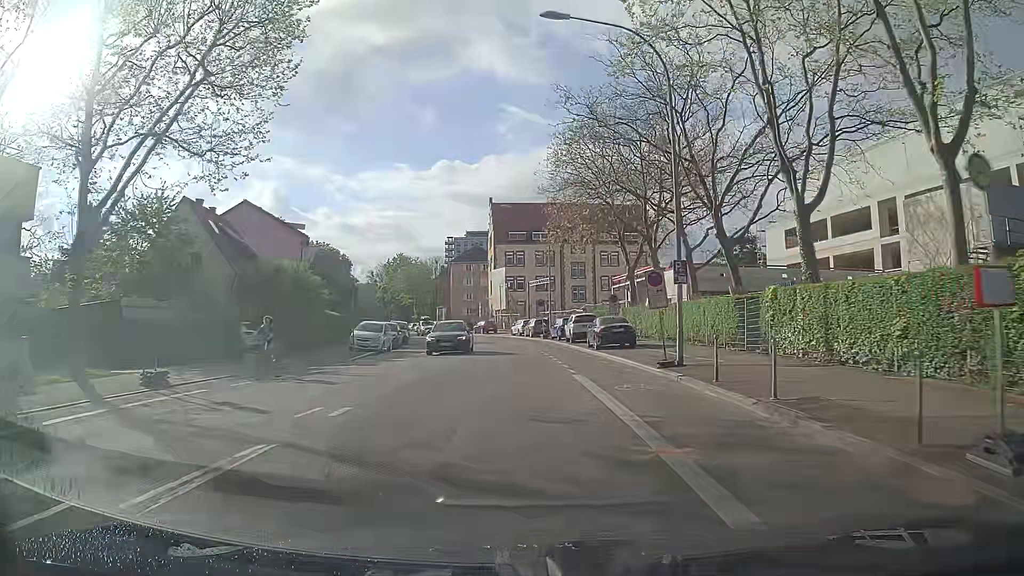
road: tertiary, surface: asphalt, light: Day
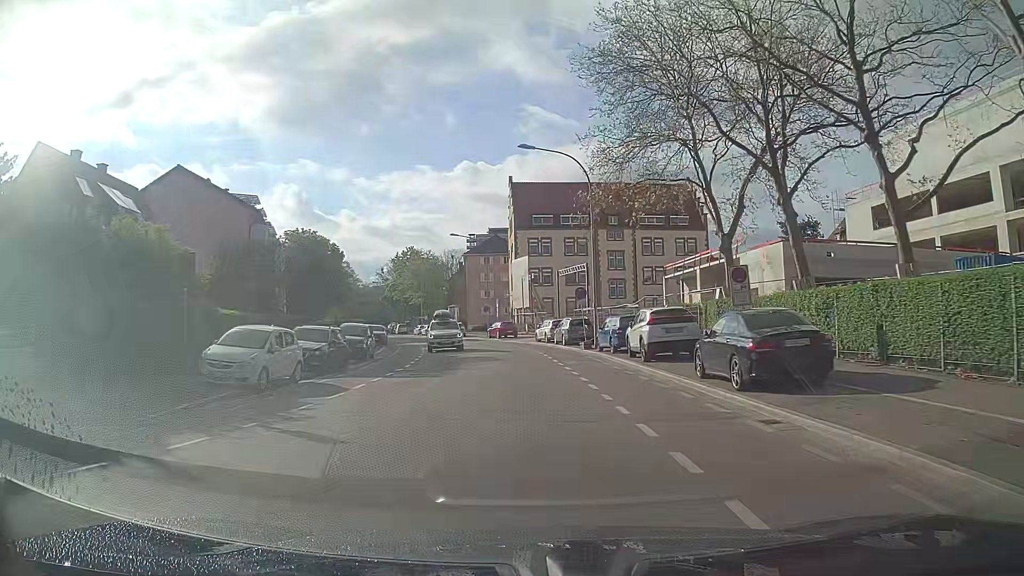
(-0.4, +17.7) m; -2°
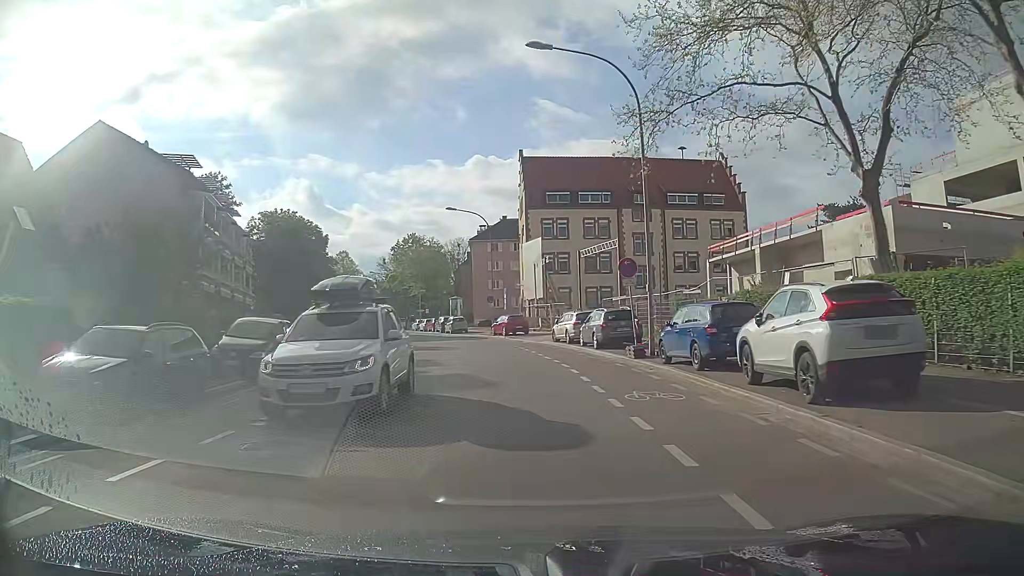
(-0.2, +12.0) m; -1°
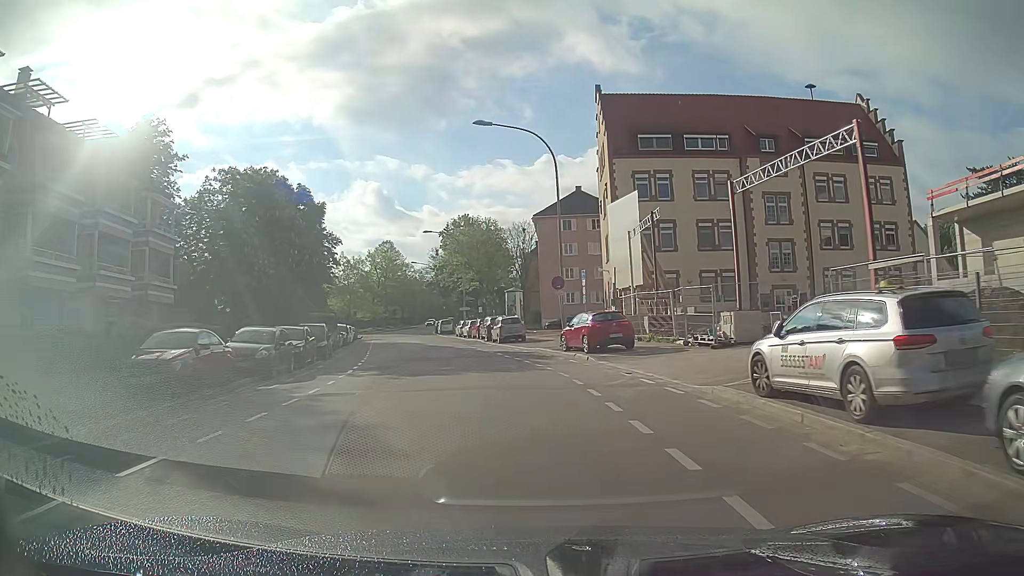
(-0.9, +23.9) m; -5°
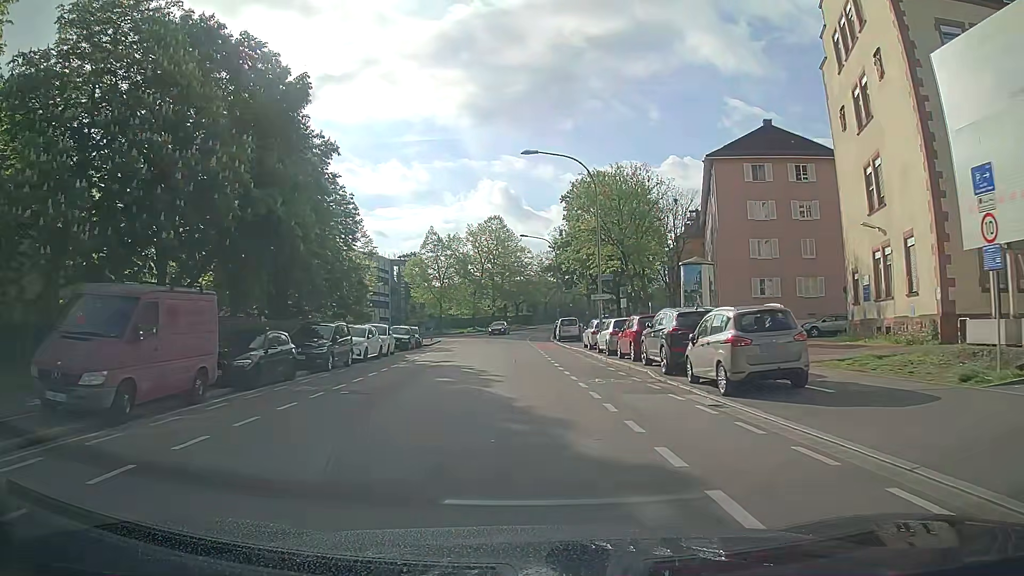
(-3.5, +29.1) m; -12°
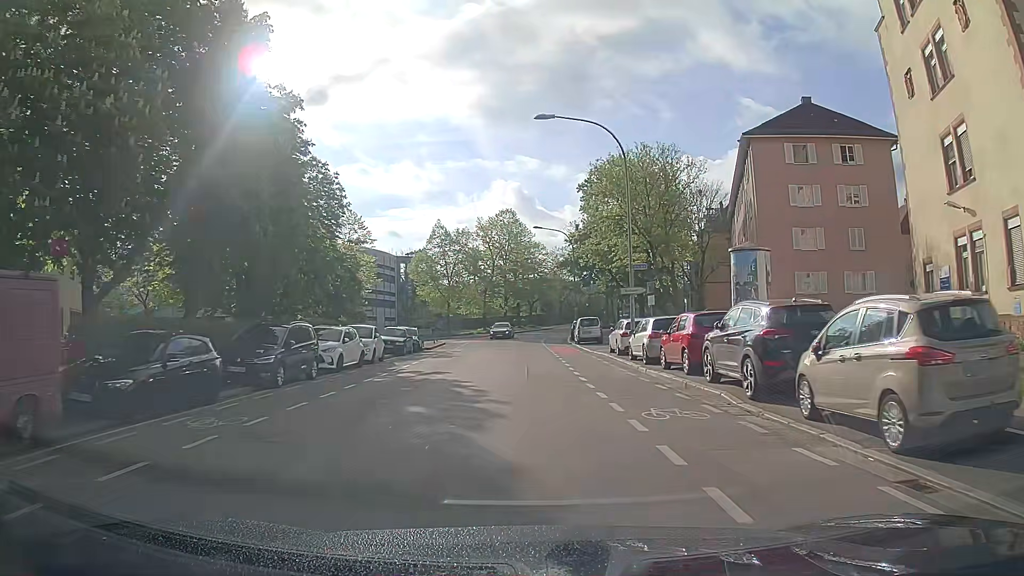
(0.0, +5.9) m; -1°
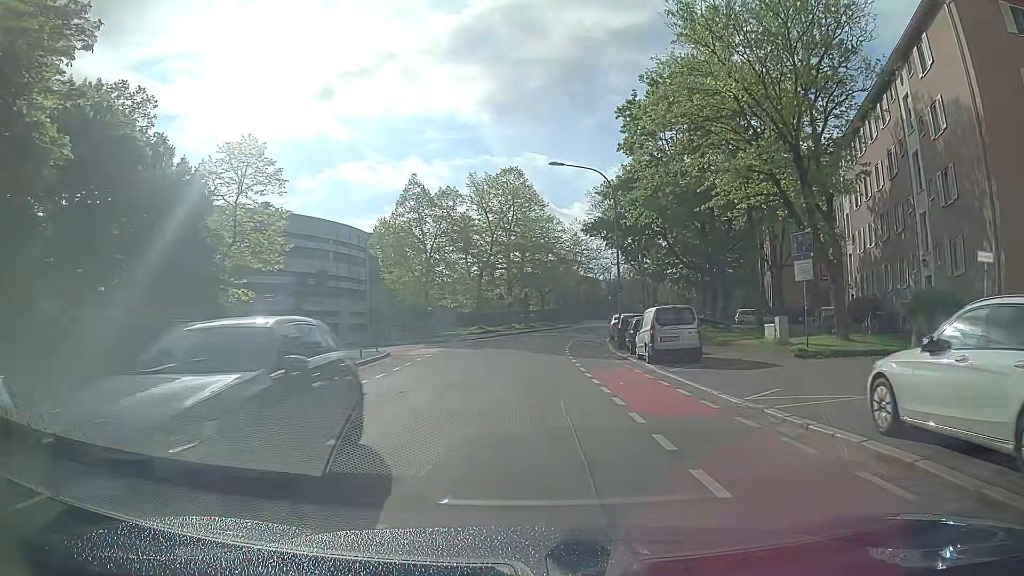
(-0.5, +23.4) m; -1°
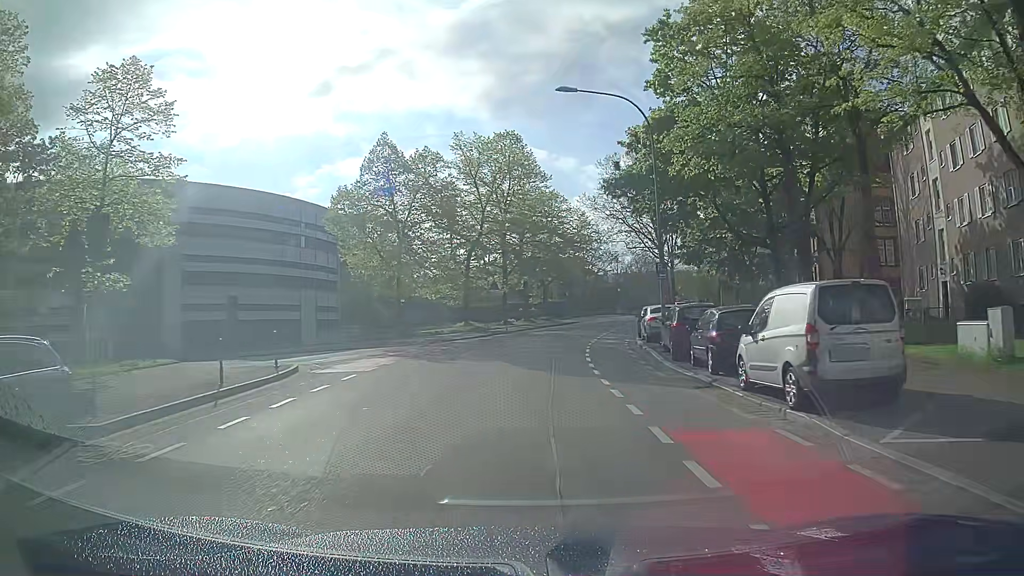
(0.0, +11.8) m; 0°
(0, +10) (0, +20) (+1, +30) (+3, +40) (+5, +50) (+8, +59) (+10, +69) (+13, +79) (+15, +88) (+18, +98) m
